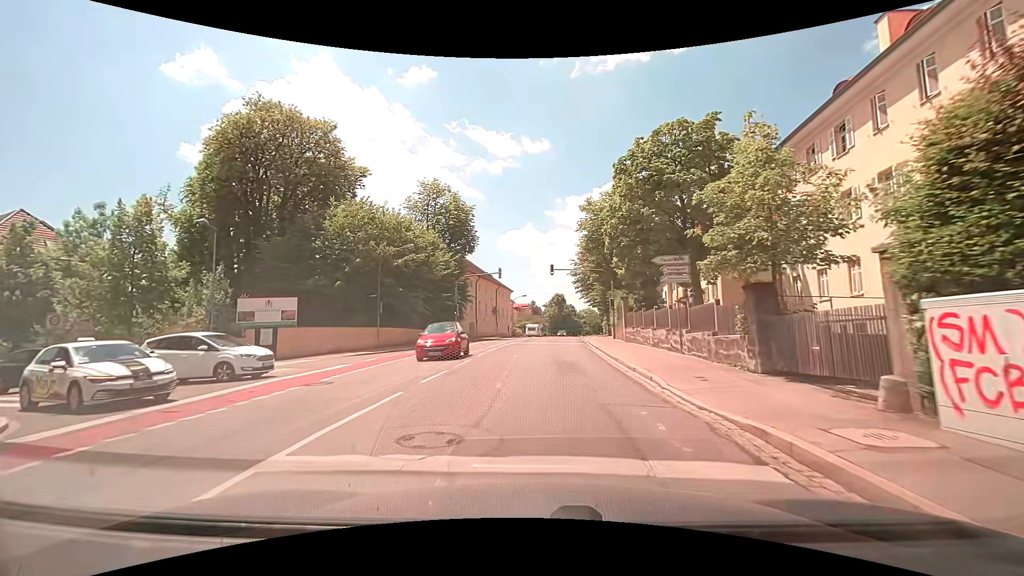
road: secondary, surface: asphalt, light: Day
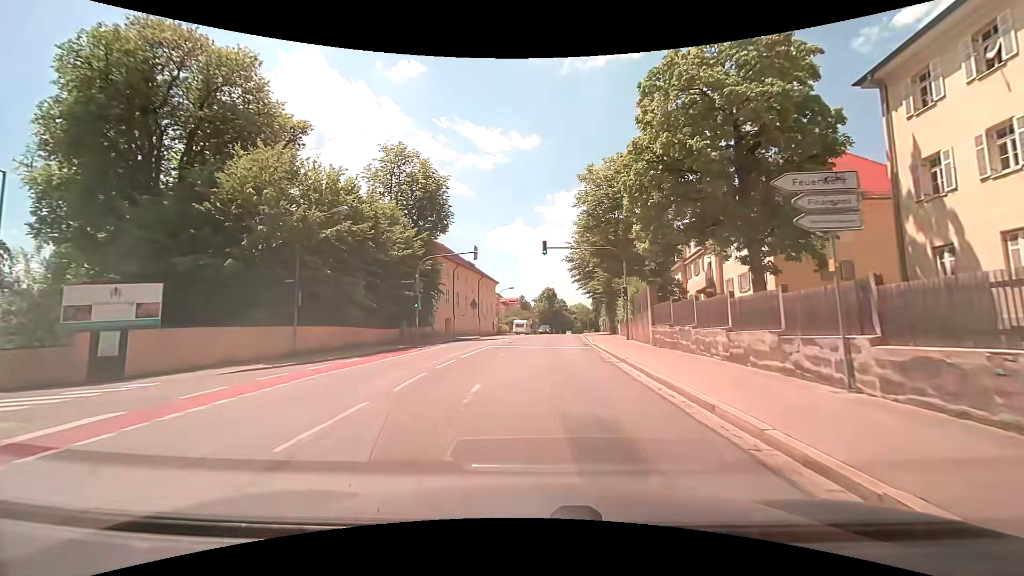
(+0.1, +10.7) m; +1°
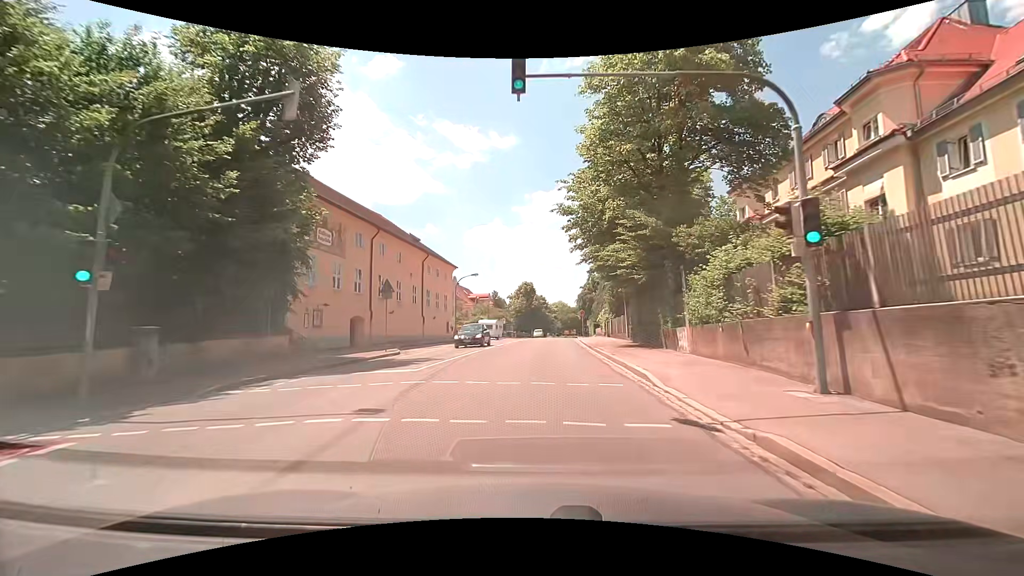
(+0.5, +22.9) m; +3°
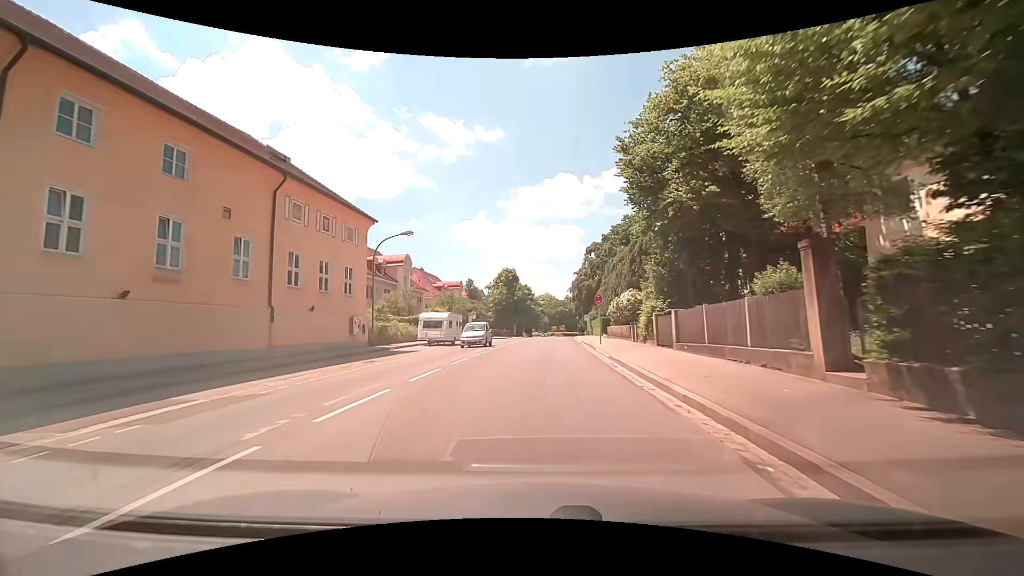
(+0.4, +24.4) m; +2°
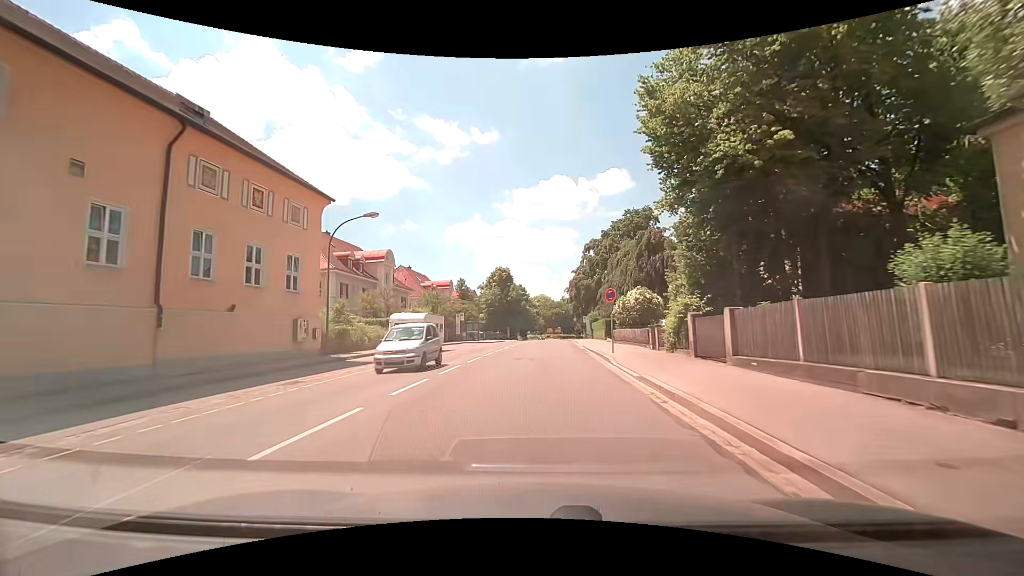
(0.0, +6.2) m; +1°
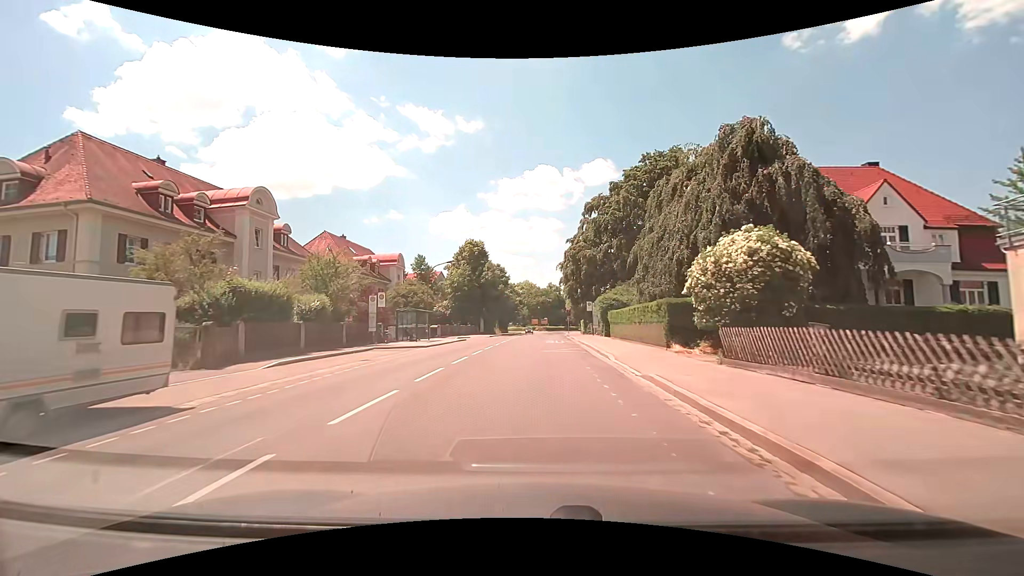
(+0.1, +25.5) m; +1°
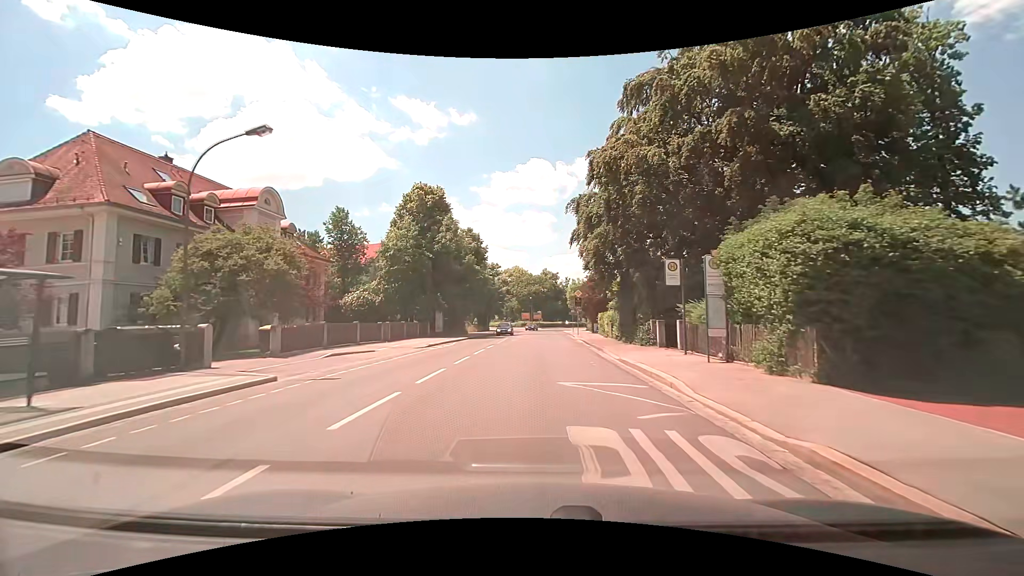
(+0.3, +31.9) m; +1°
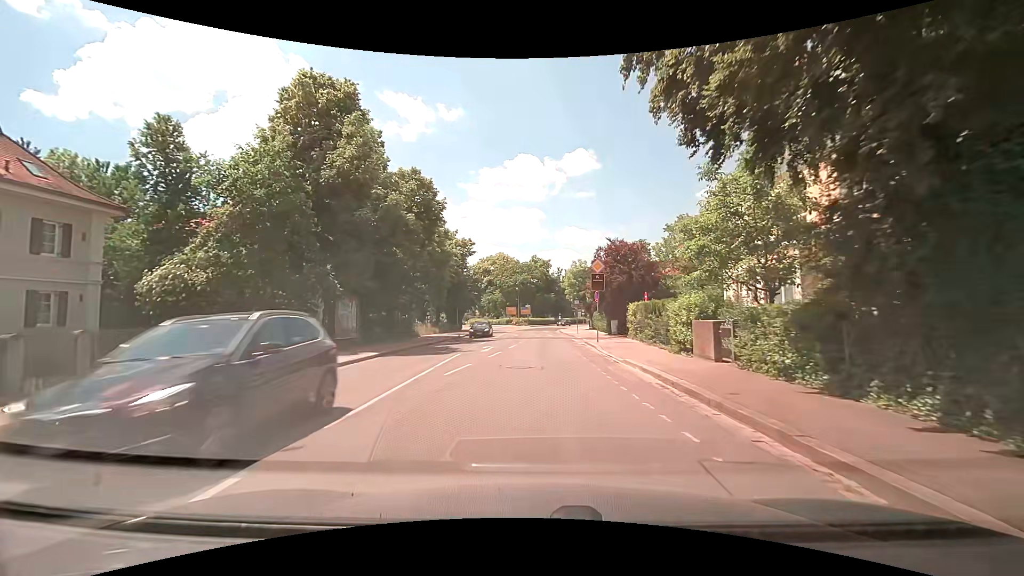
(+0.2, +23.4) m; +2°
(0, +10) (0, +20) (0, +30) (0, +40) (0, +50) (0, +60) (0, +70) (+1, +80) (+3, +90) (+5, +100) m
